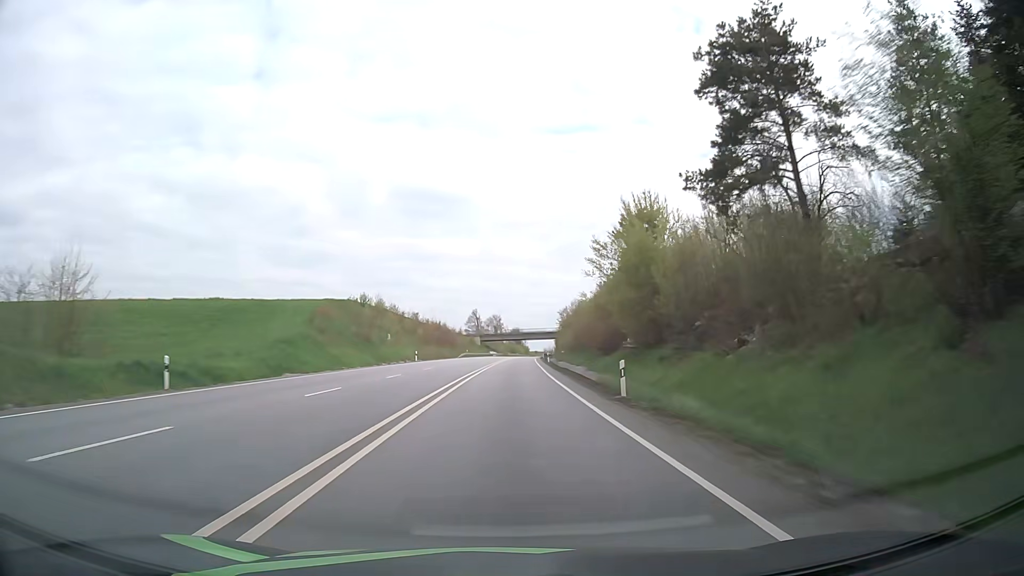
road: primary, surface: asphalt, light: Day
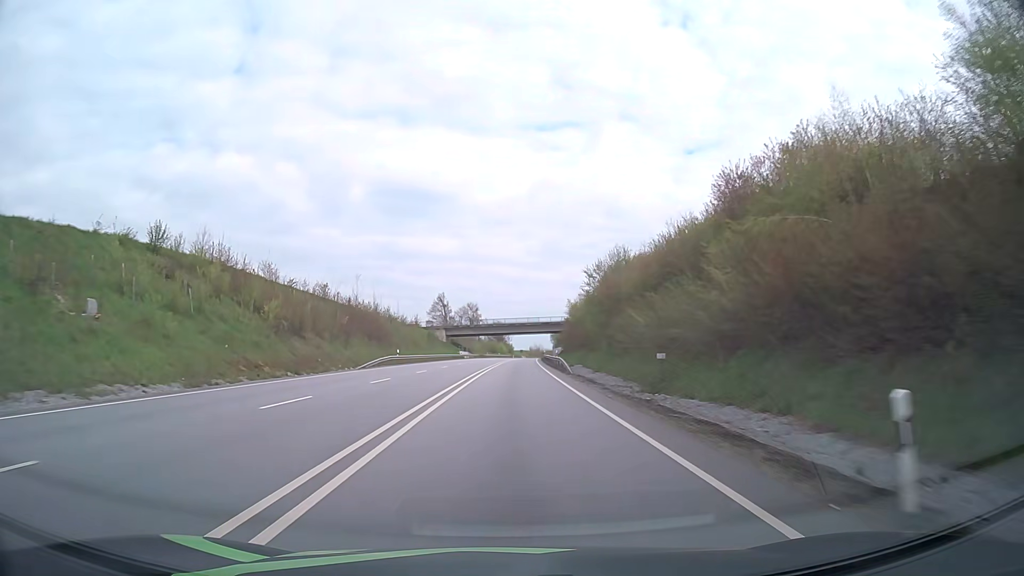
(+0.6, +63.4) m; +1°
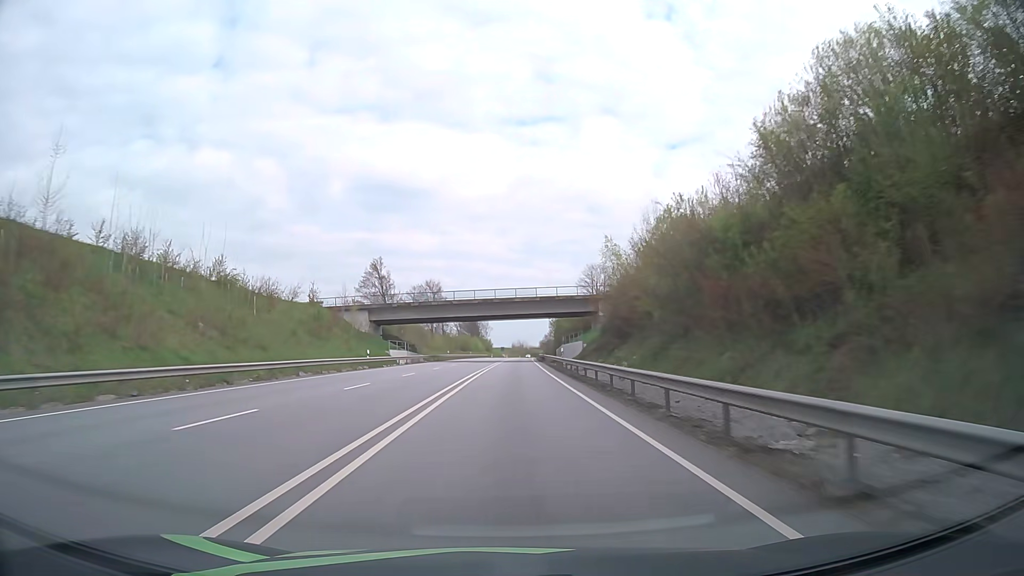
(+1.2, +63.5) m; +2°
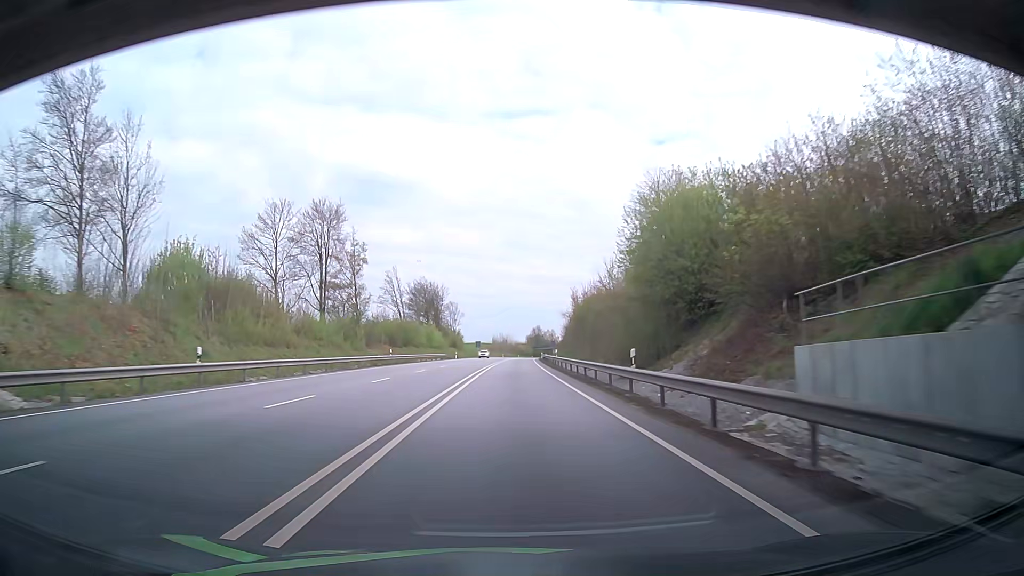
(+0.8, +79.2) m; +1°
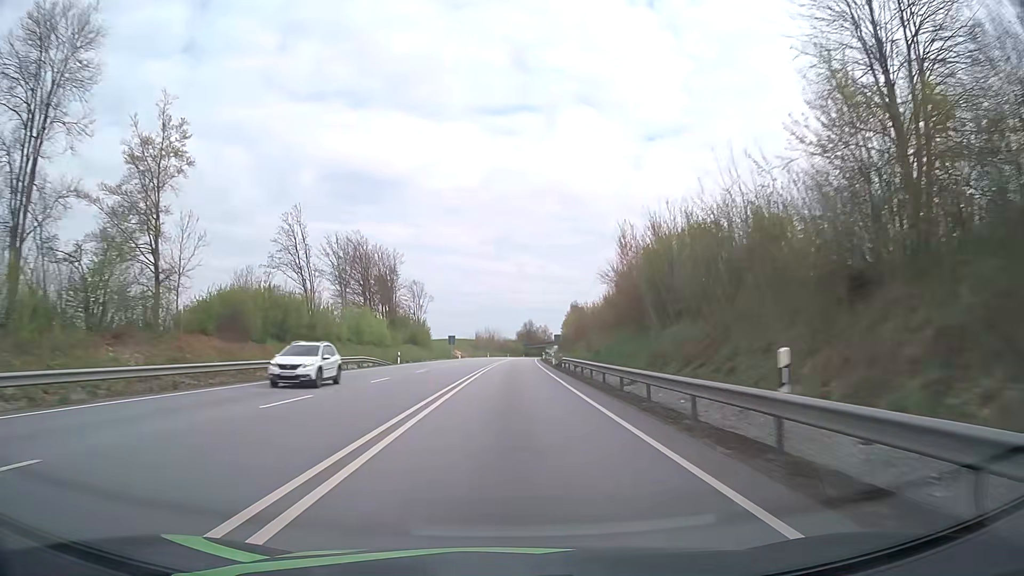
(+0.4, +47.6) m; +1°
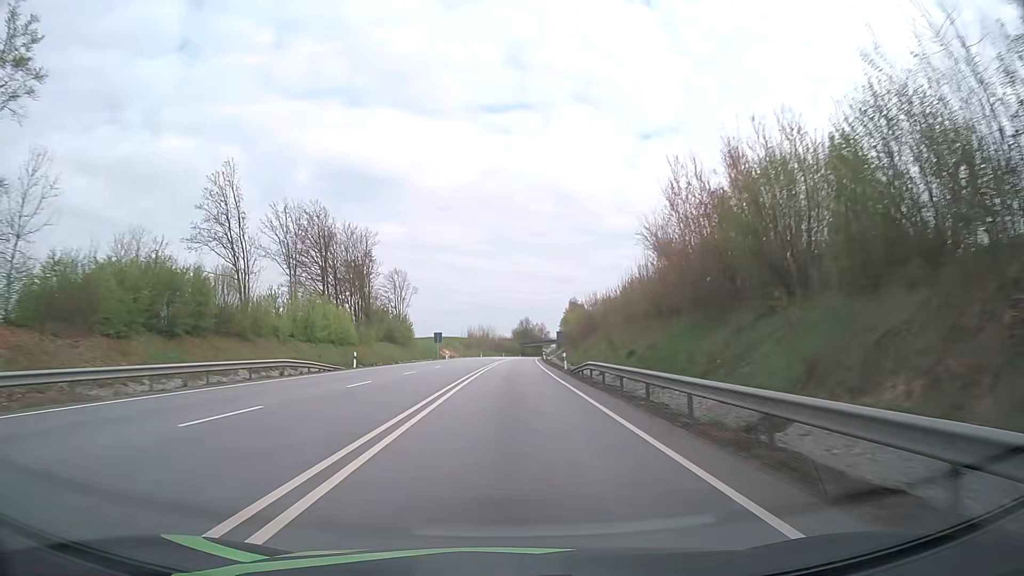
(0.0, +15.9) m; 0°
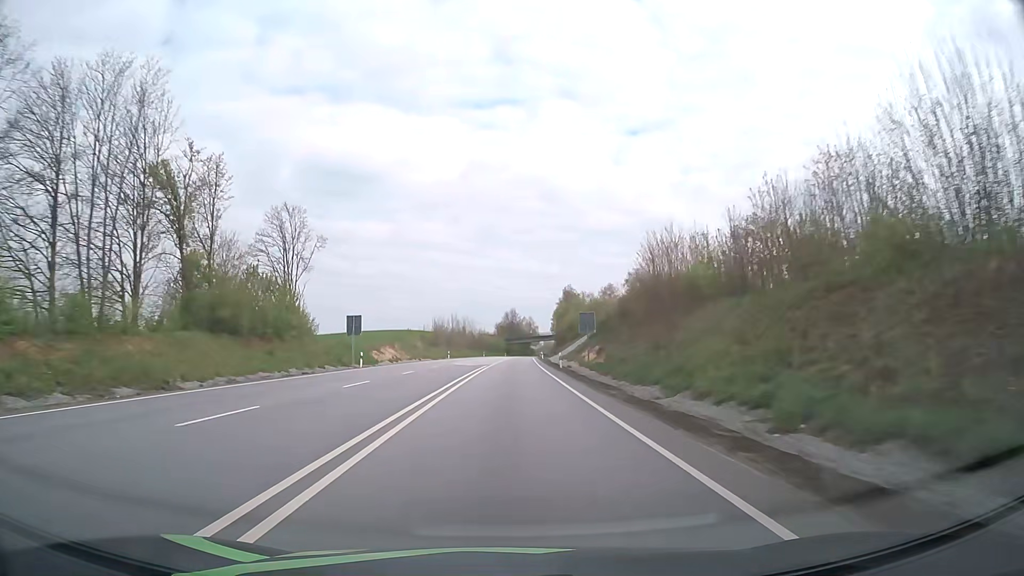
(+0.6, +47.6) m; +2°
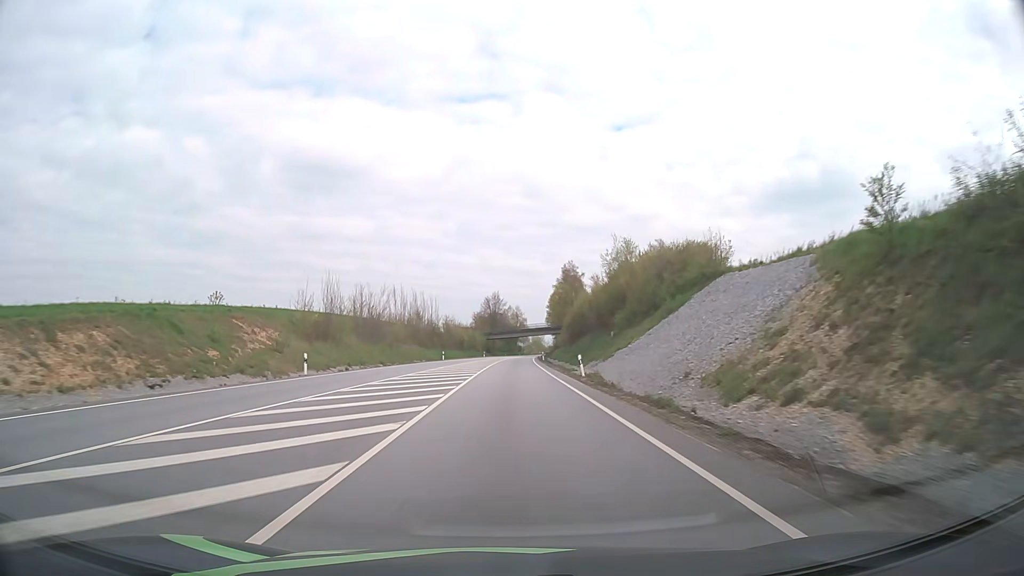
(+0.7, +63.5) m; +1°
(0, +10) (0, +20) (0, +30) (0, +40) (0, +50) (+1, +60) (+1, +70) (+1, +80) (+2, +90) (+2, +100) m
